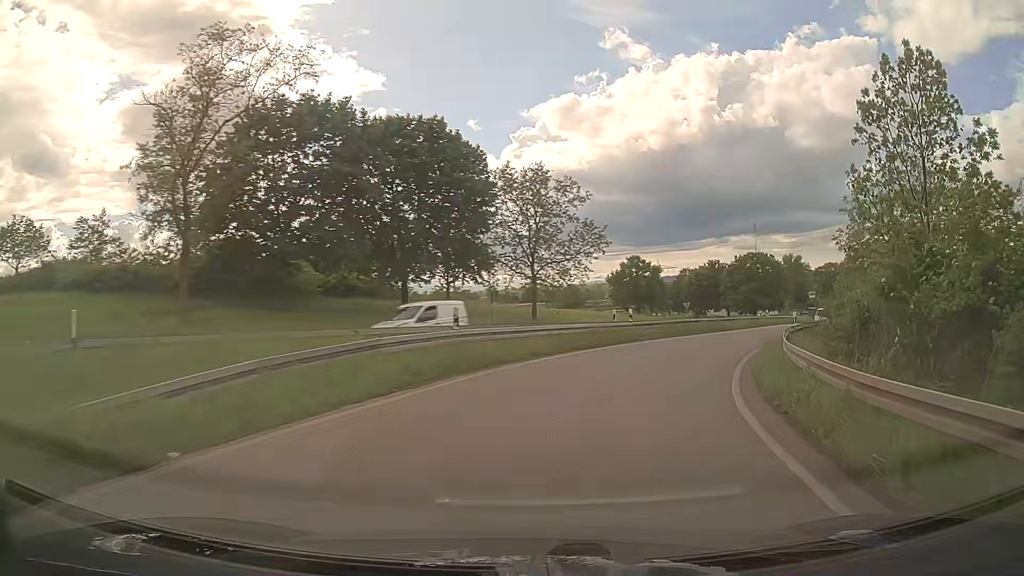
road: trunk_link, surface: asphalt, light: Day
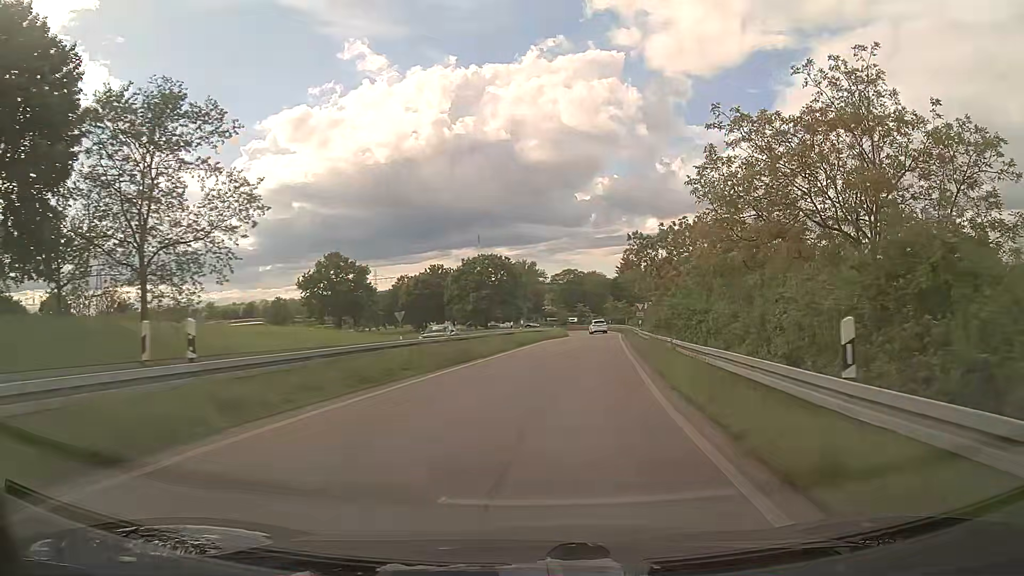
(+5.1, +21.5) m; +24°
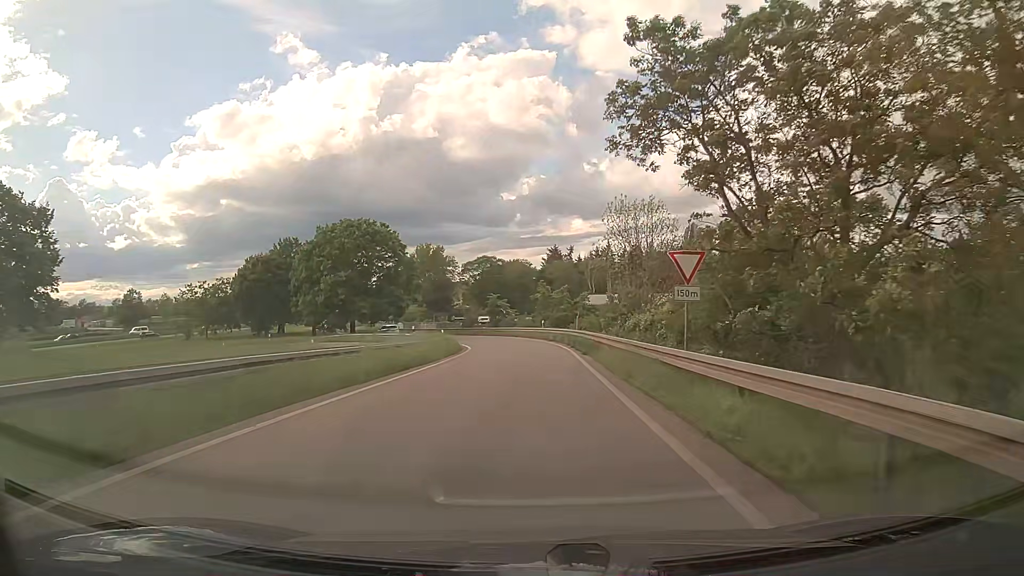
(+3.8, +41.5) m; +6°
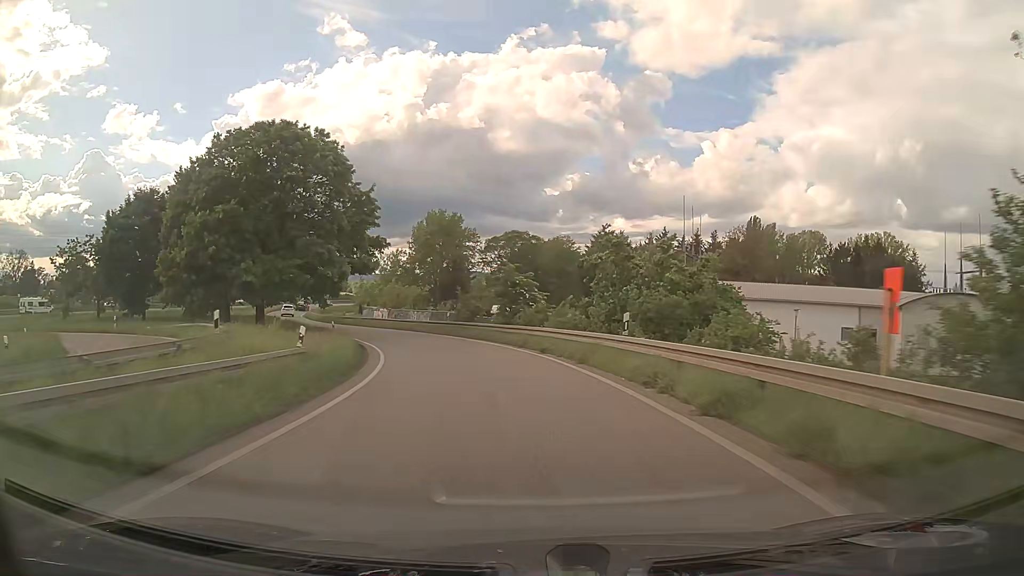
(-0.4, +36.0) m; -3°
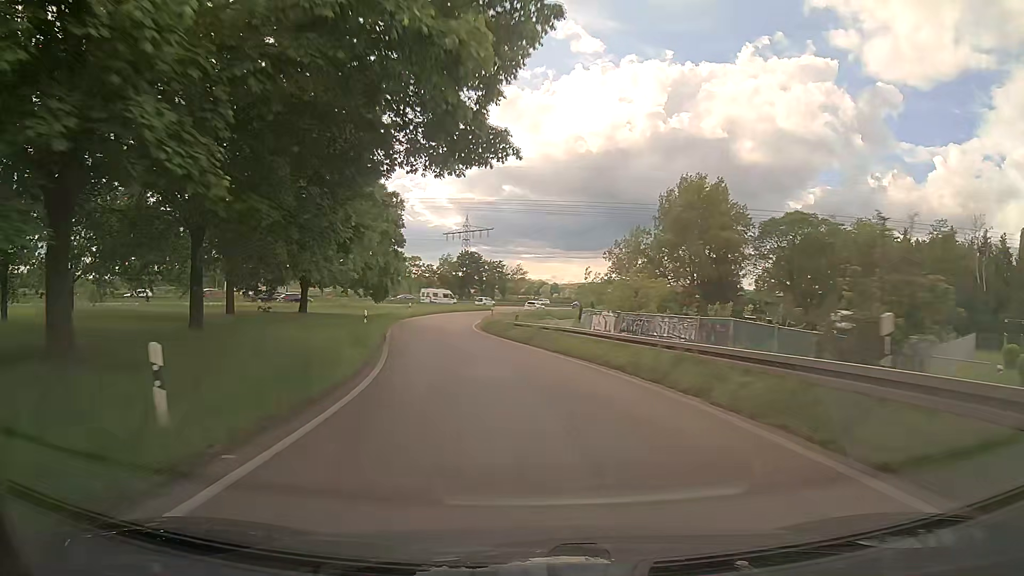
(-6.0, +36.6) m; -20°
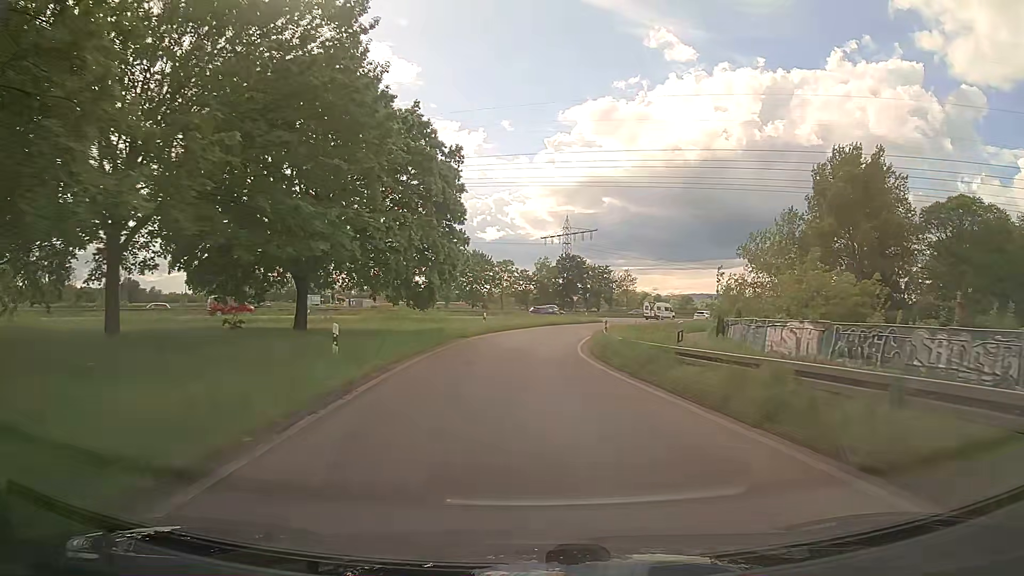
(-1.7, +19.0) m; -9°
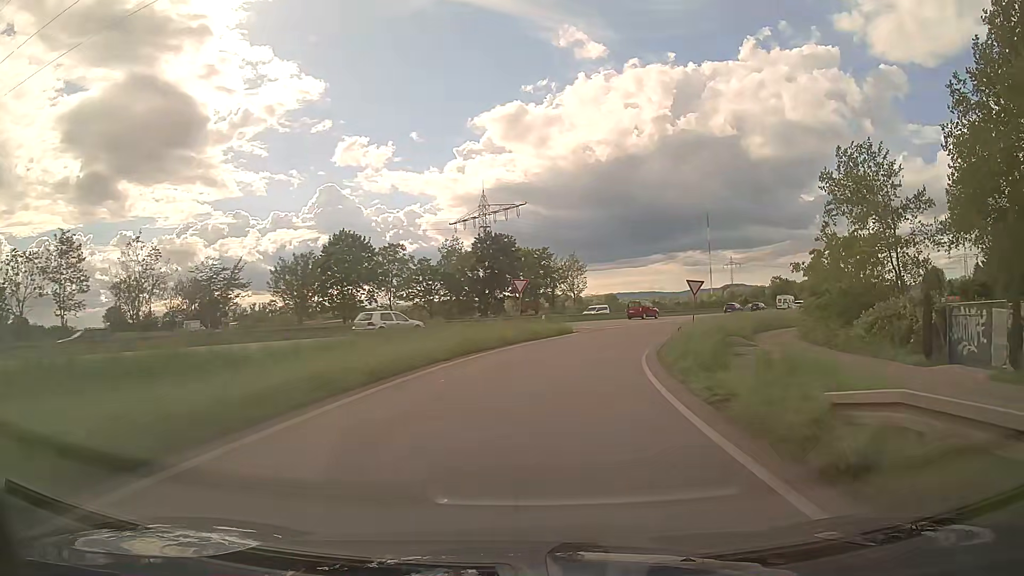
(+1.2, +38.6) m; +7°
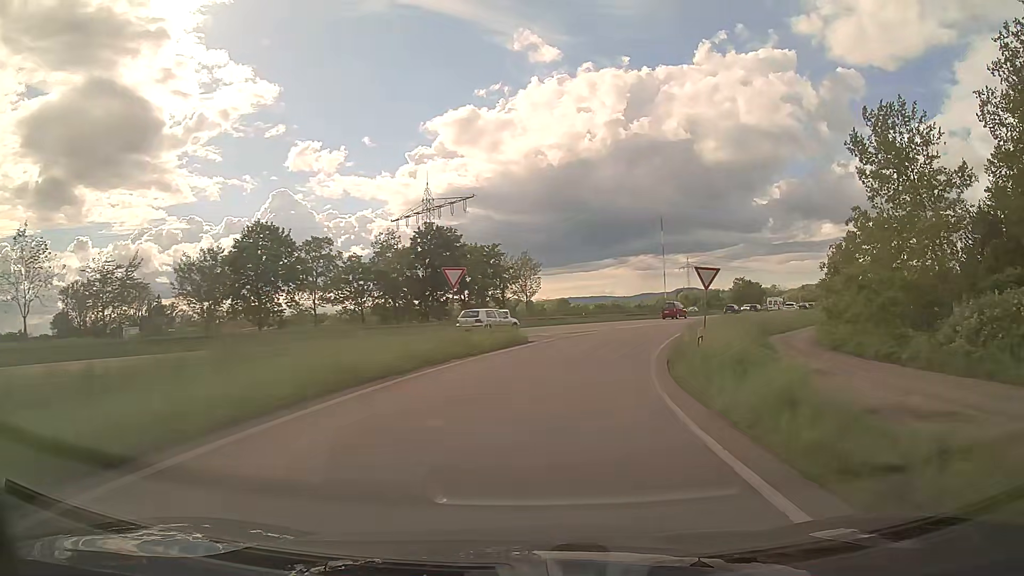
(+0.3, +9.8) m; +4°
(0, +10) (+2, +20) (+4, +30) (+7, +39) (+11, +48) (+16, +57) (+21, +66) (+26, +74) (+31, +83) (+36, +91) m
